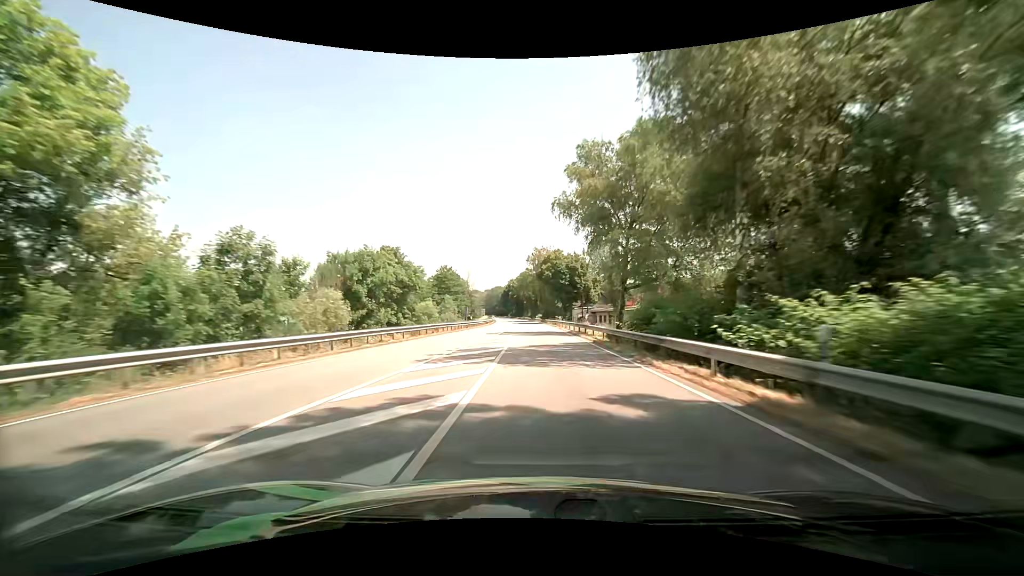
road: primary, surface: asphalt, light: Day
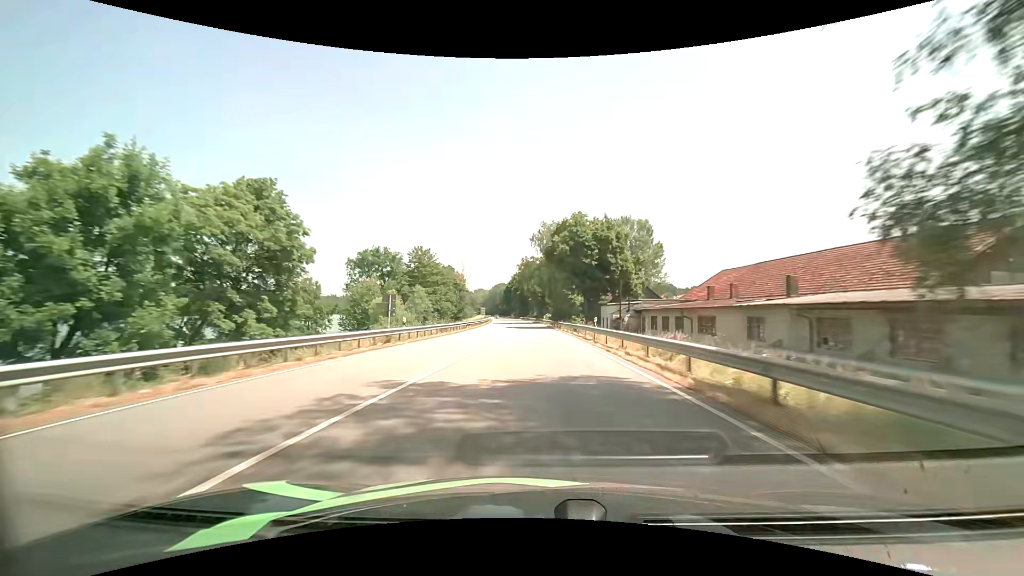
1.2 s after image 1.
(-0.2, +31.5) m; -1°
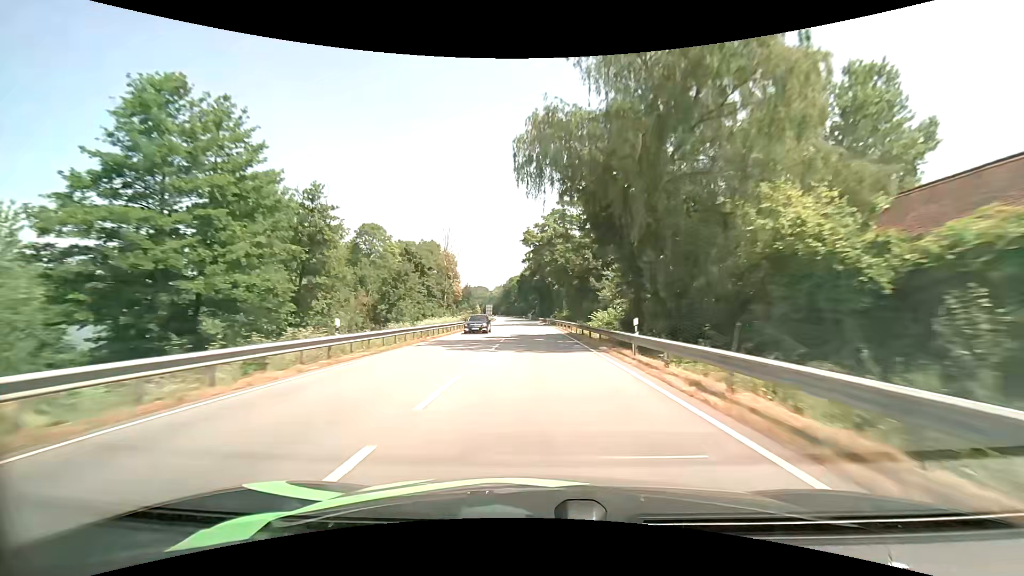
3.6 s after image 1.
(-1.3, +63.0) m; -3°
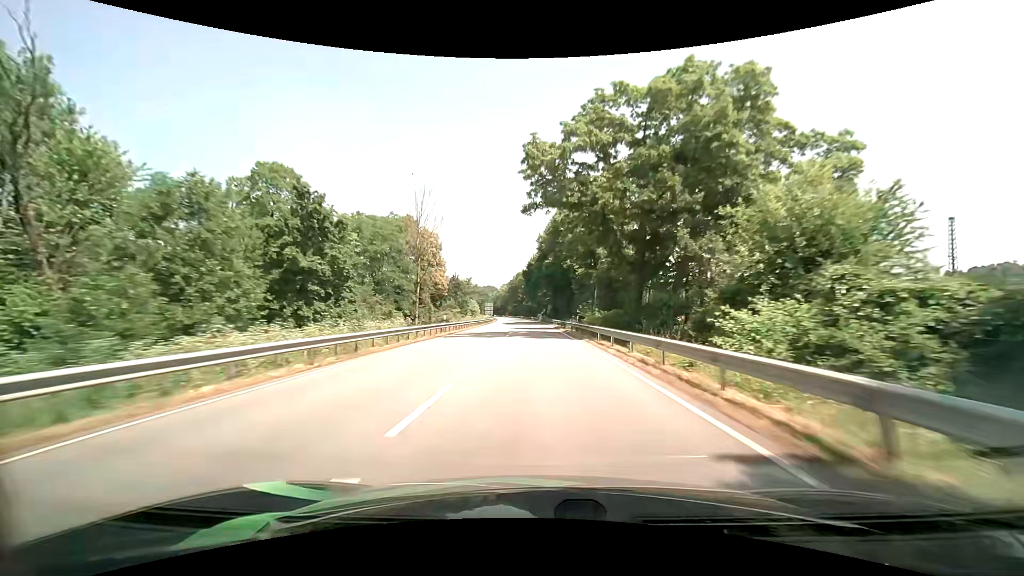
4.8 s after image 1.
(-0.4, +31.7) m; -1°
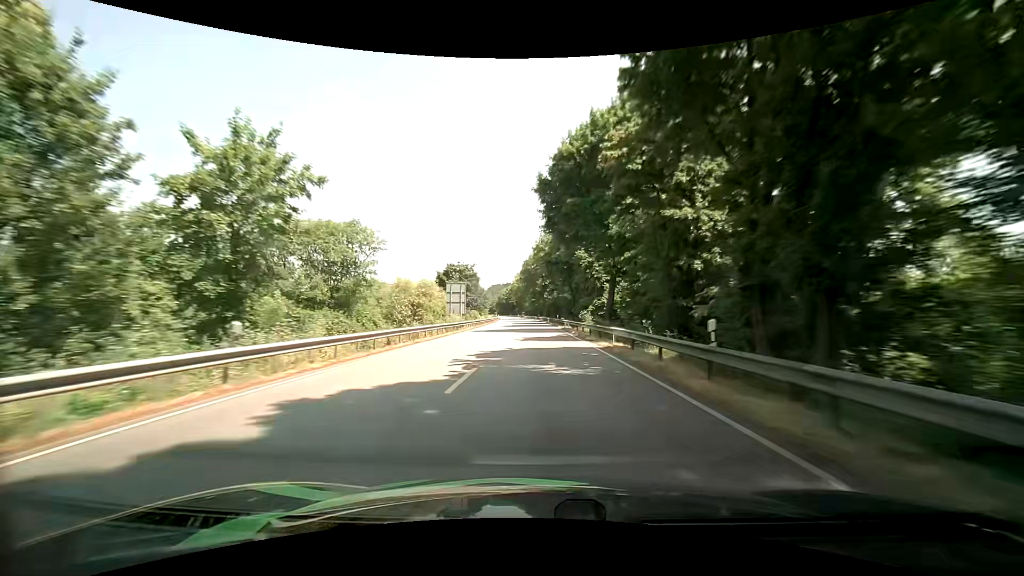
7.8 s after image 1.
(-2.1, +78.9) m; -3°
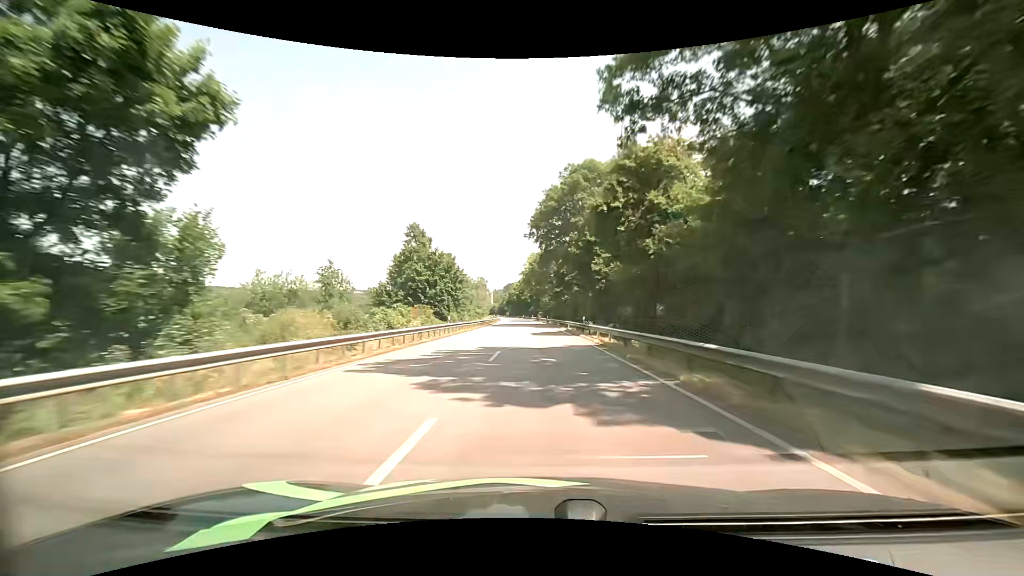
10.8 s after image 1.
(-2.1, +78.3) m; -2°
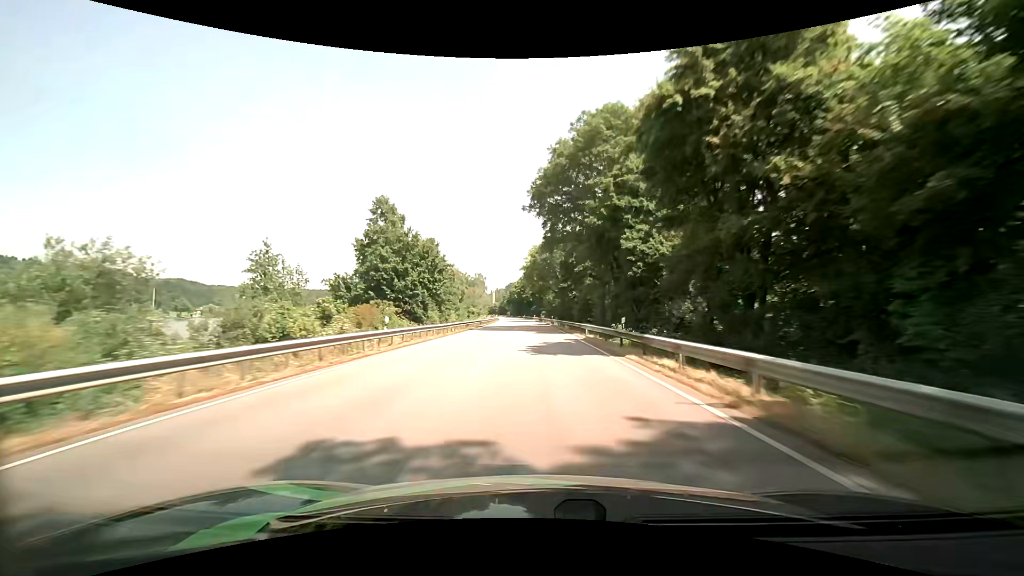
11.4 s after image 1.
(0.0, +15.7) m; 0°
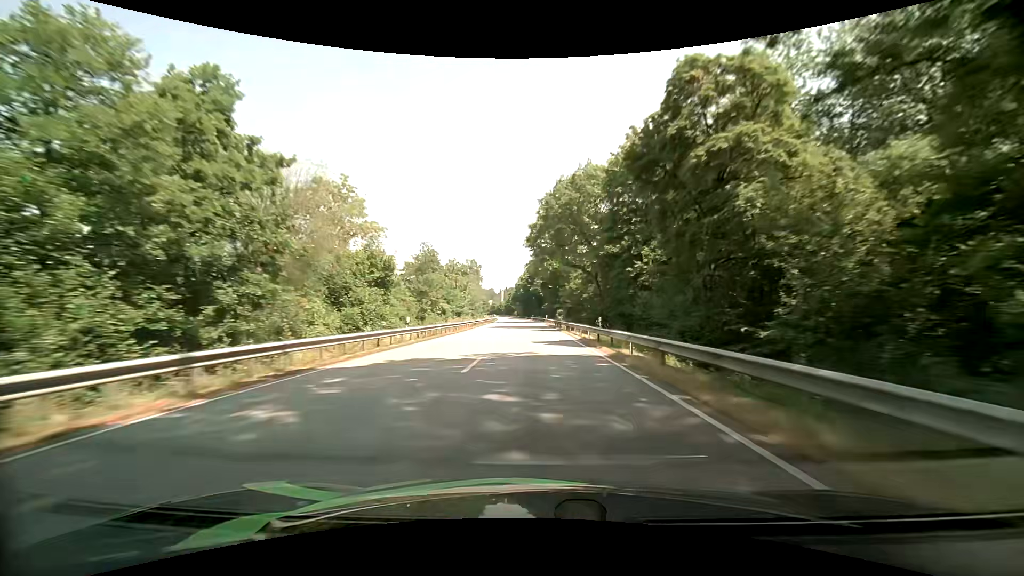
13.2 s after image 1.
(-0.5, +47.5) m; -1°
(0, +10) (0, +20) (0, +30) (0, +40) (-1, +50) (-1, +60) (-1, +70) (-2, +80) (-2, +90) (-3, +100) m
